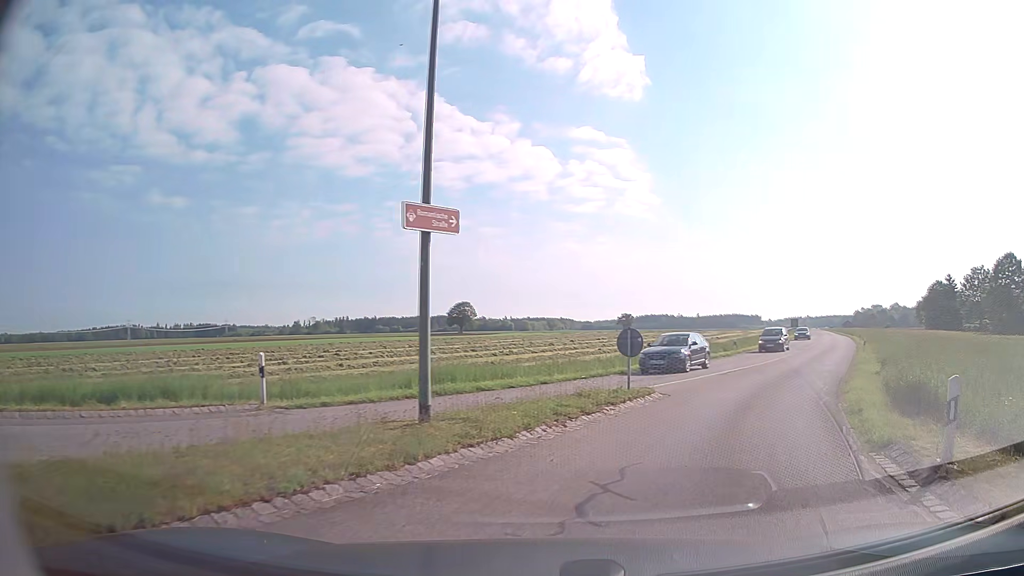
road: tertiary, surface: asphalt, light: Day
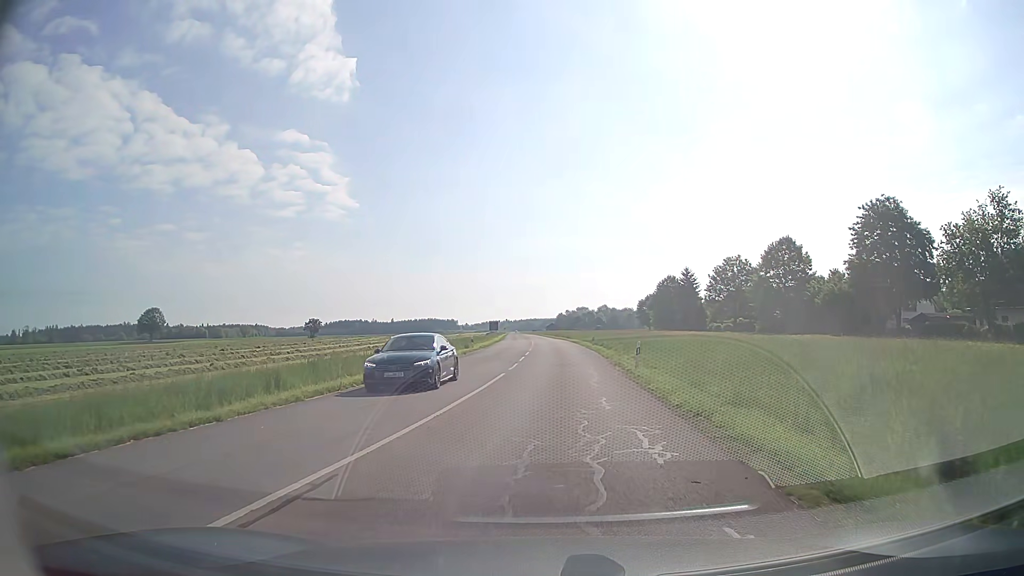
(+6.2, +18.7) m; +27°
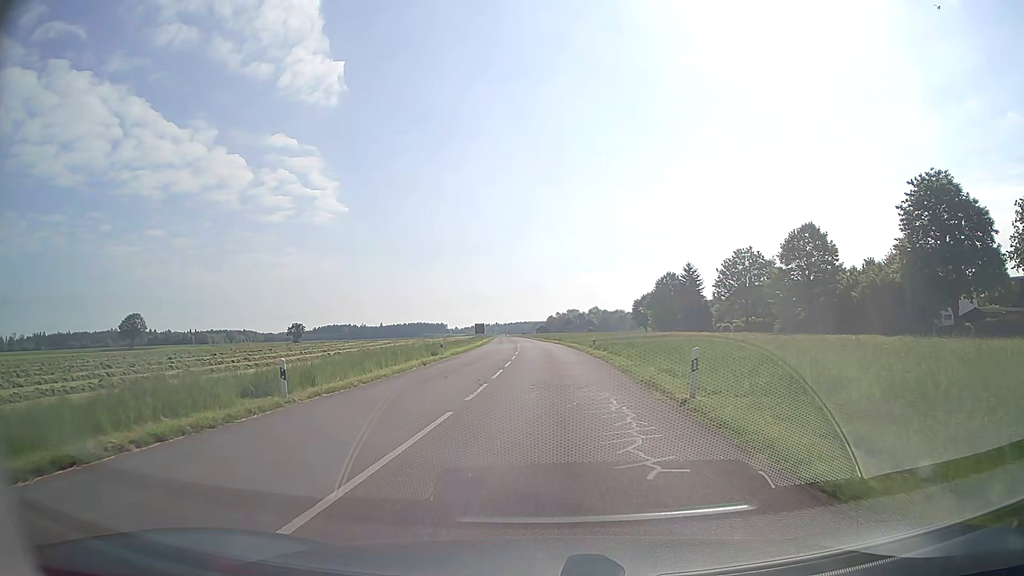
(+0.1, +10.4) m; +1°
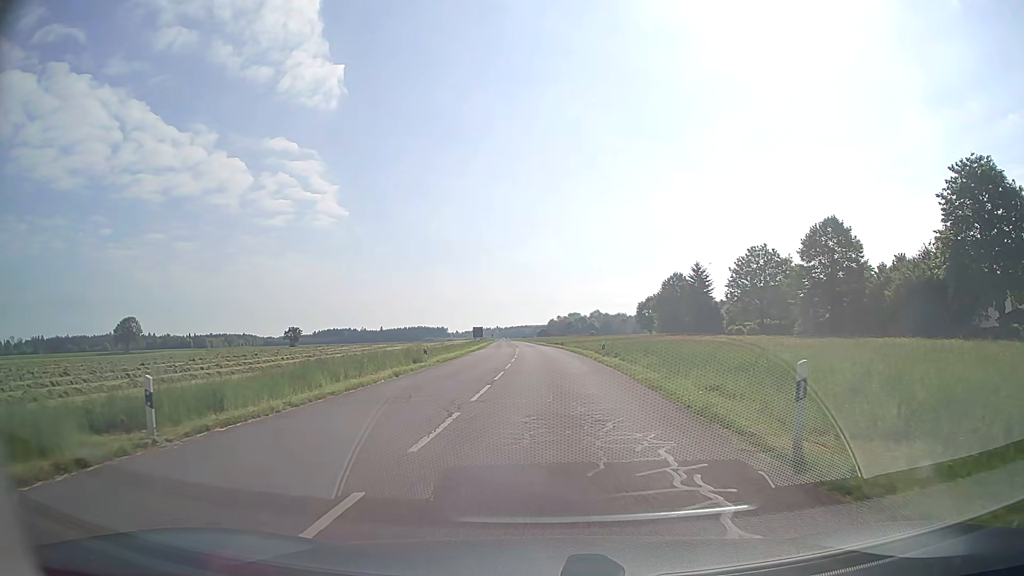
(0.0, +5.9) m; 0°
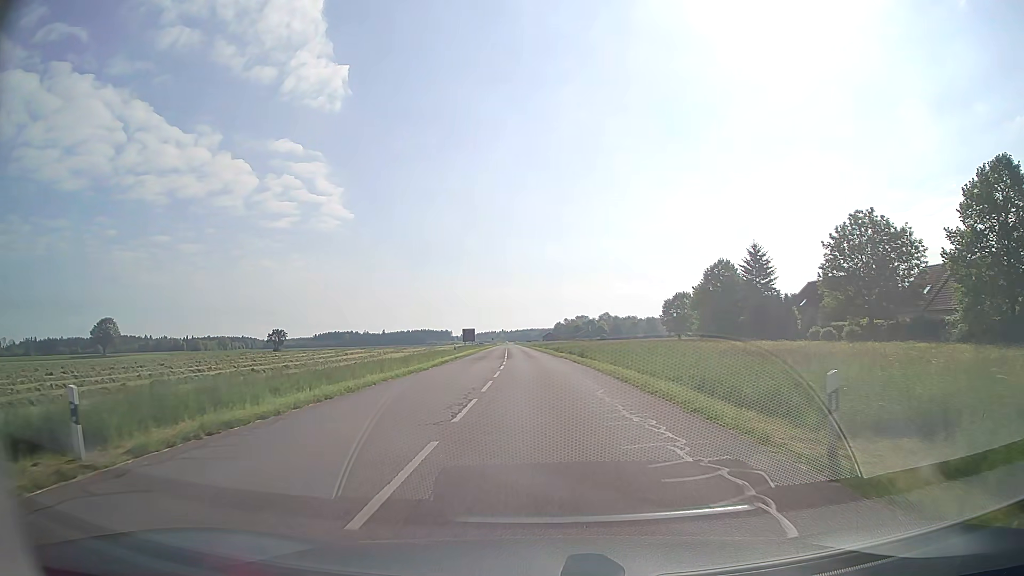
(-0.2, +27.5) m; -1°
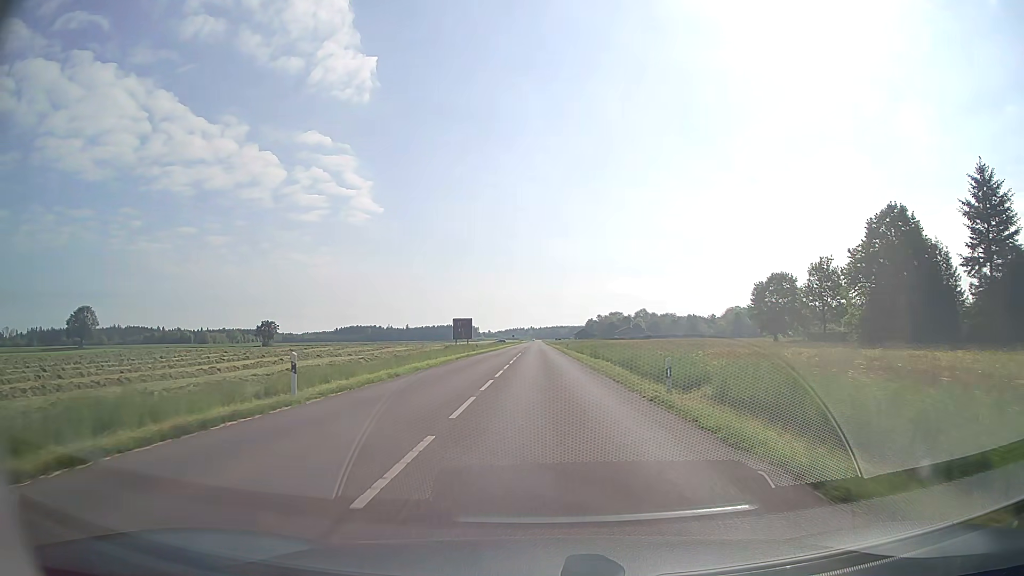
(-1.0, +42.0) m; -3°
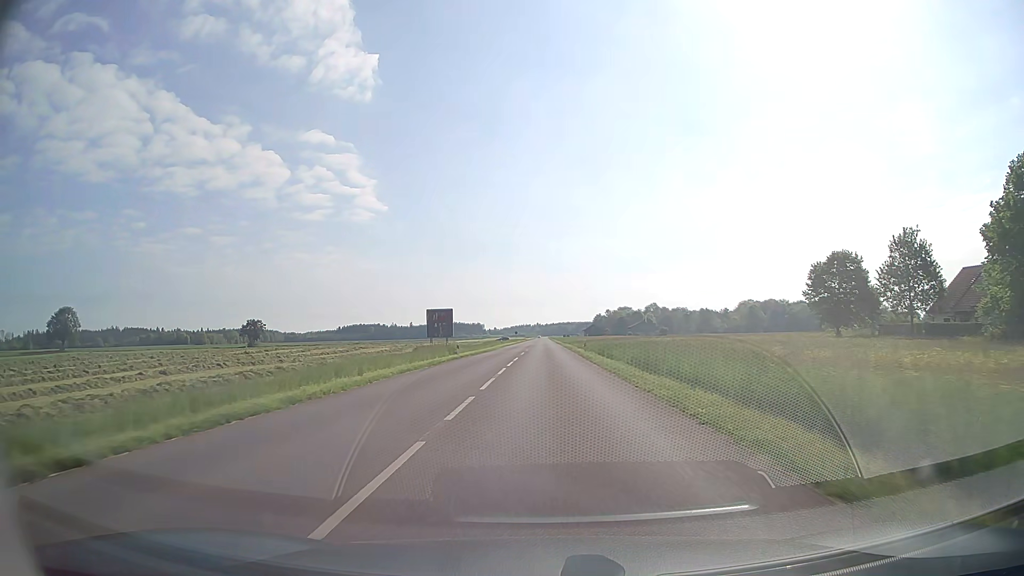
(0.0, +18.9) m; 0°
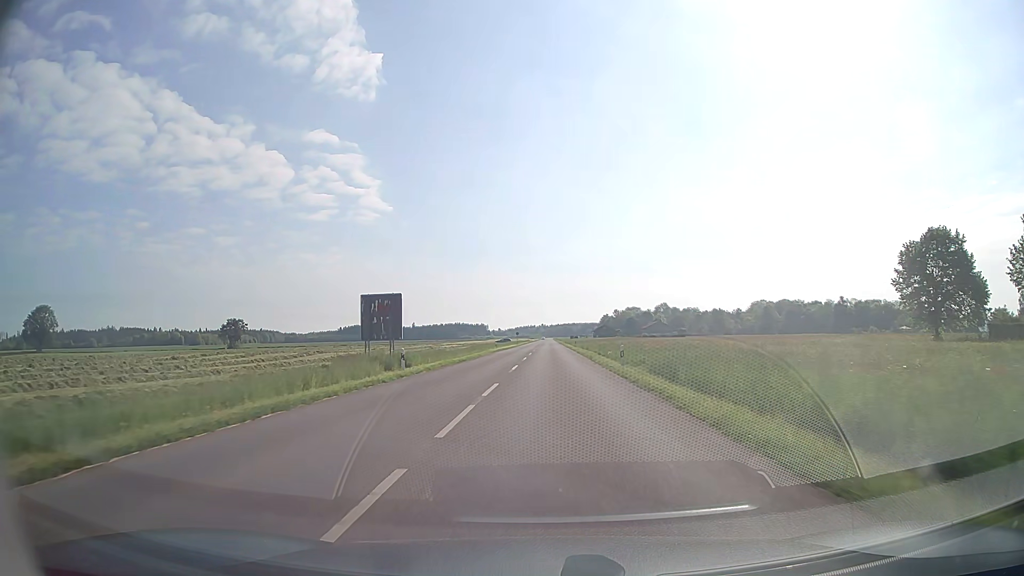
(-0.1, +19.9) m; 0°
(0, +10) (0, +20) (0, +30) (0, +40) (0, +50) (0, +60) (+1, +70) (+1, +80) (+1, +90) (+1, +100) m
